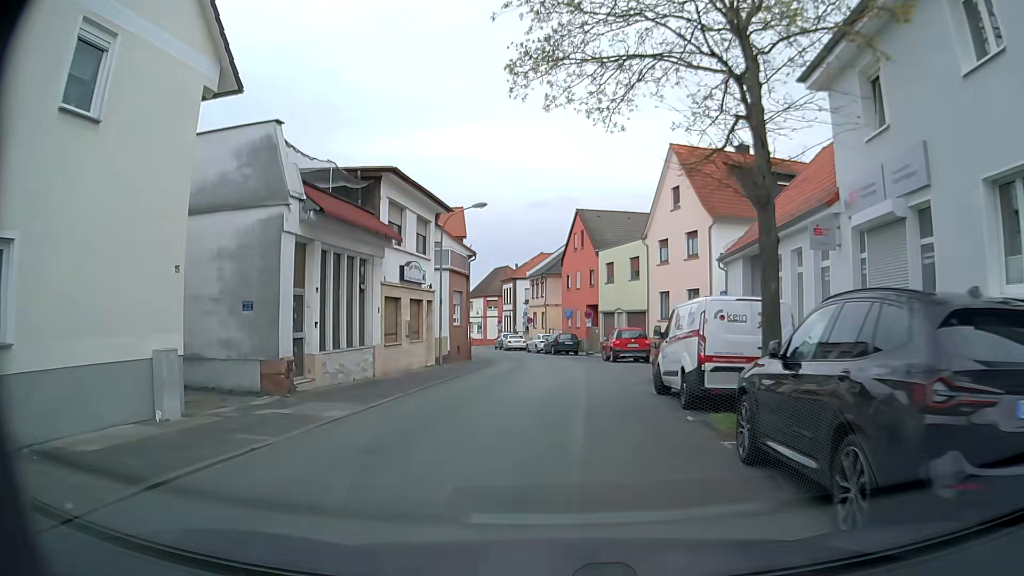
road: residential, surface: asphalt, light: Day
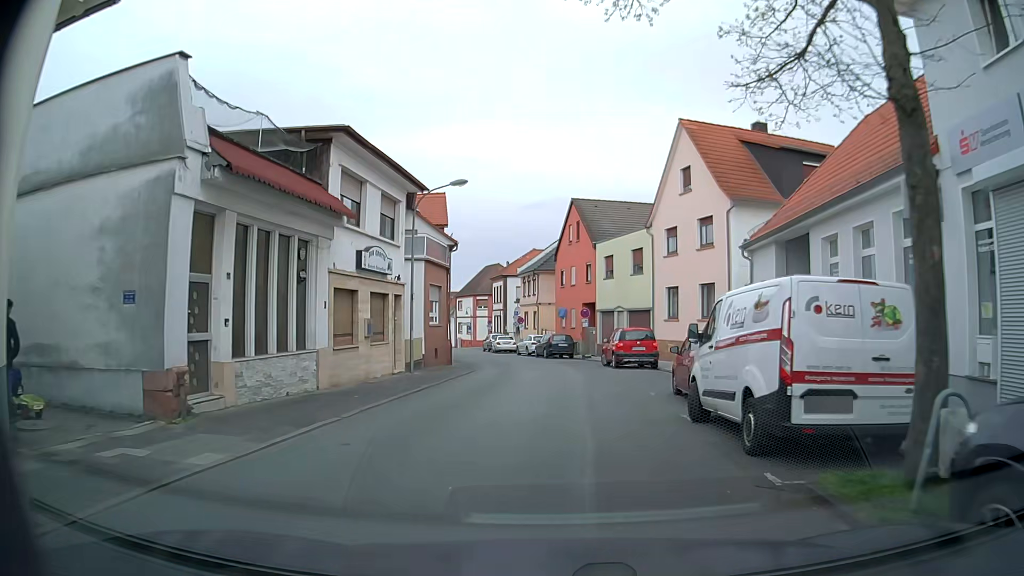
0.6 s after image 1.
(0.0, +4.6) m; +3°
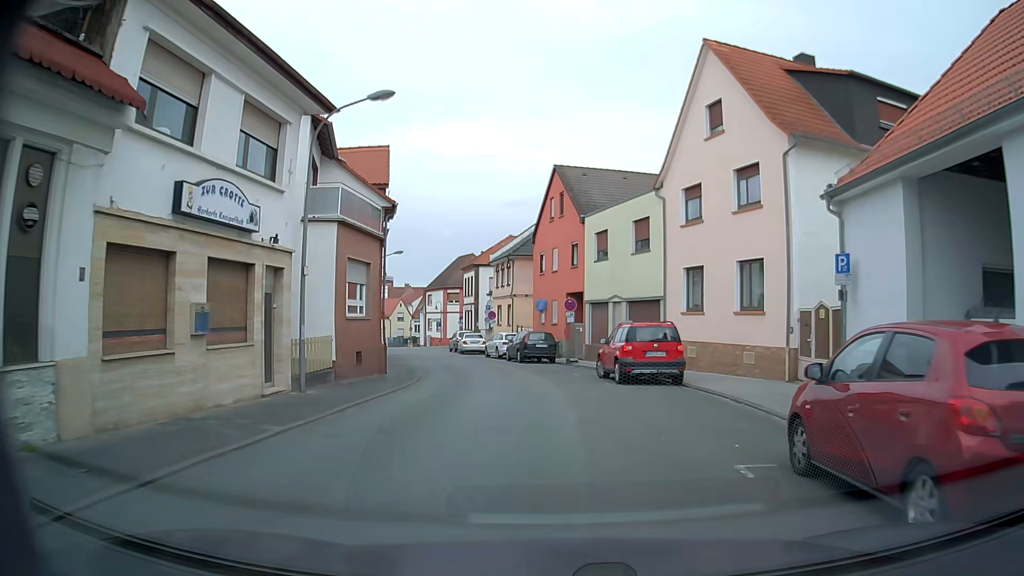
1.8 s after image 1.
(-0.1, +9.0) m; 0°
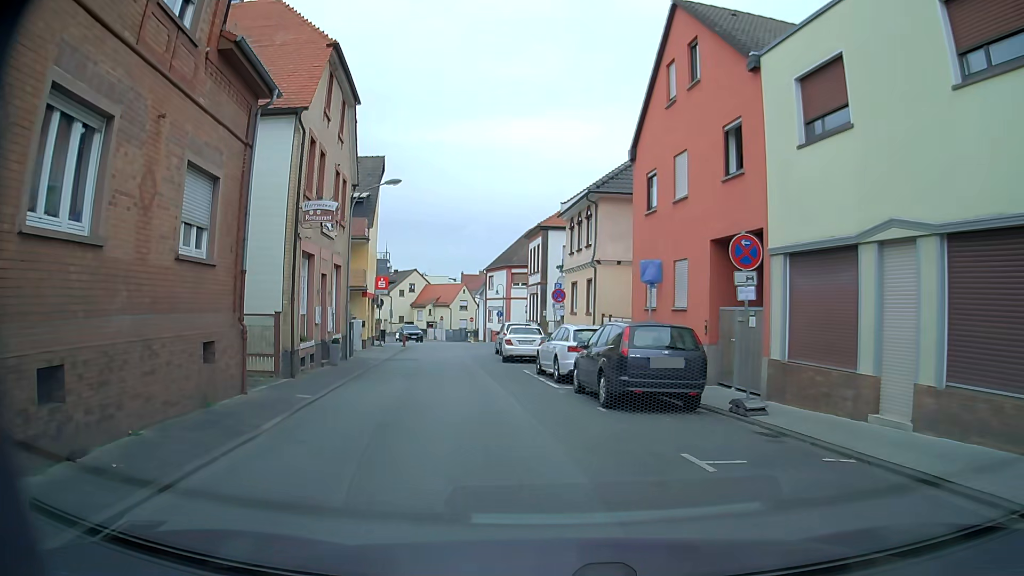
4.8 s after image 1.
(-0.7, +19.6) m; -7°
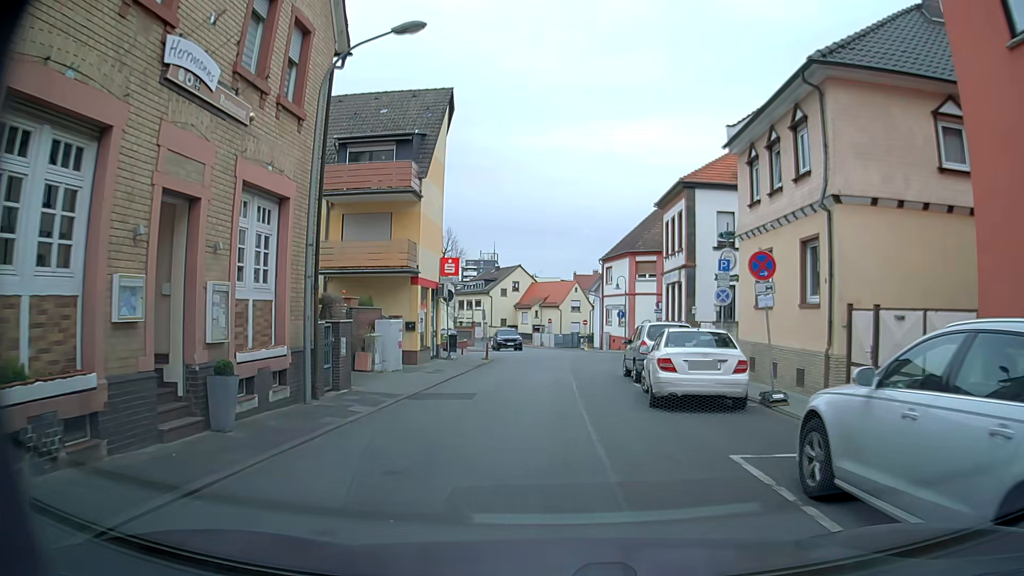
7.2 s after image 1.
(-1.4, +14.5) m; -10°
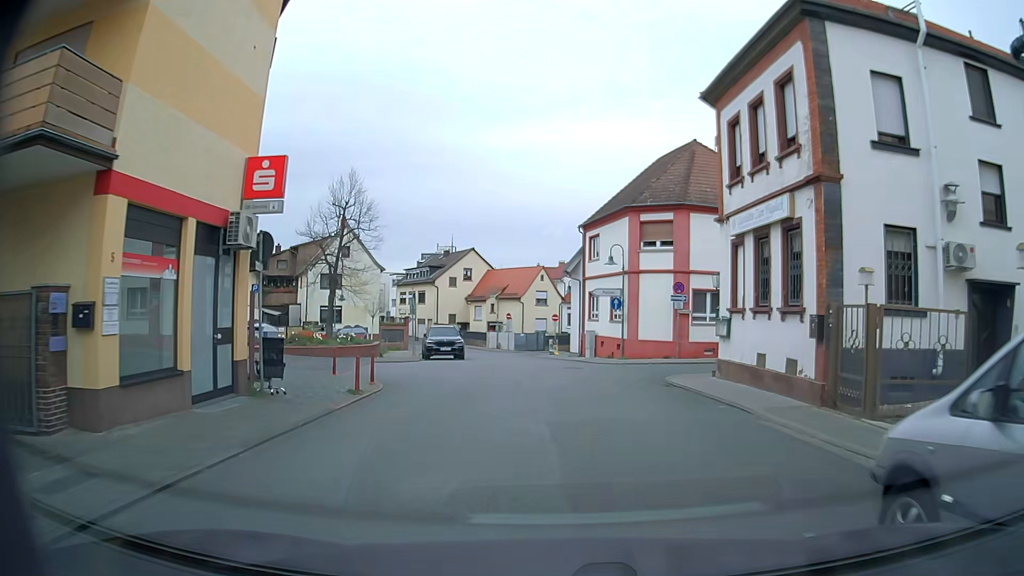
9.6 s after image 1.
(+0.1, +17.7) m; +3°
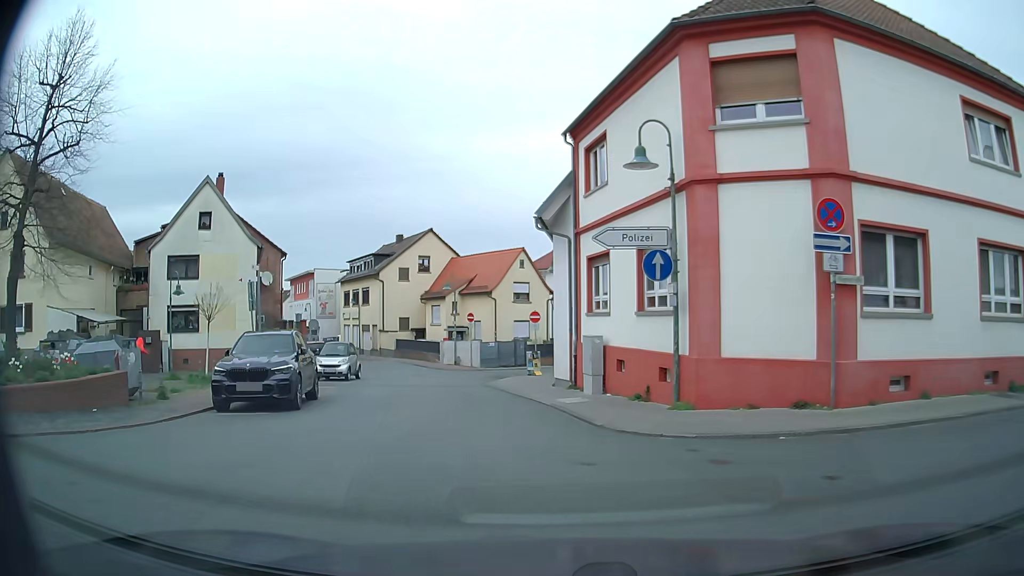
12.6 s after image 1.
(+0.8, +19.3) m; -1°
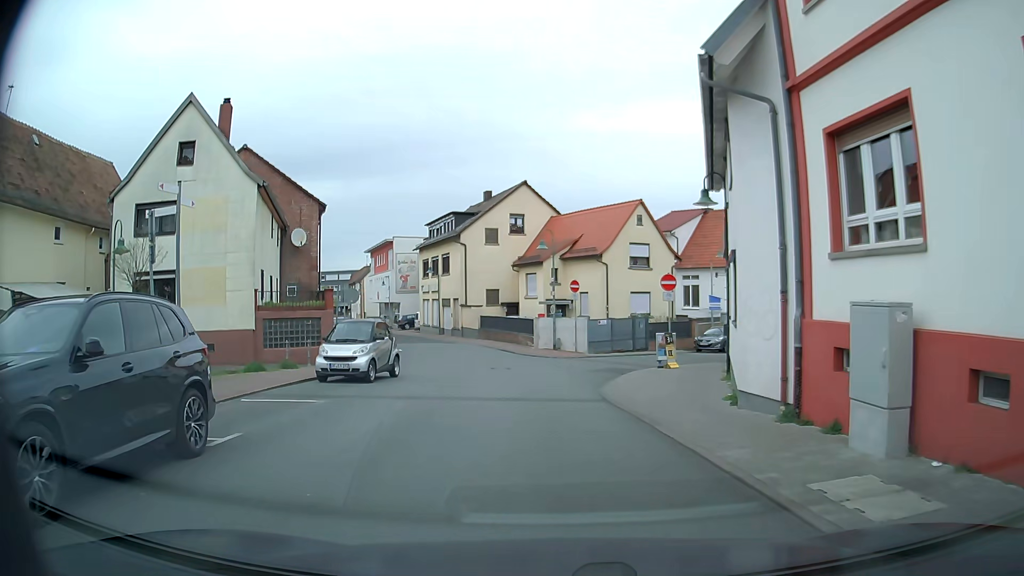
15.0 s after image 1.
(-0.7, +10.8) m; -9°
